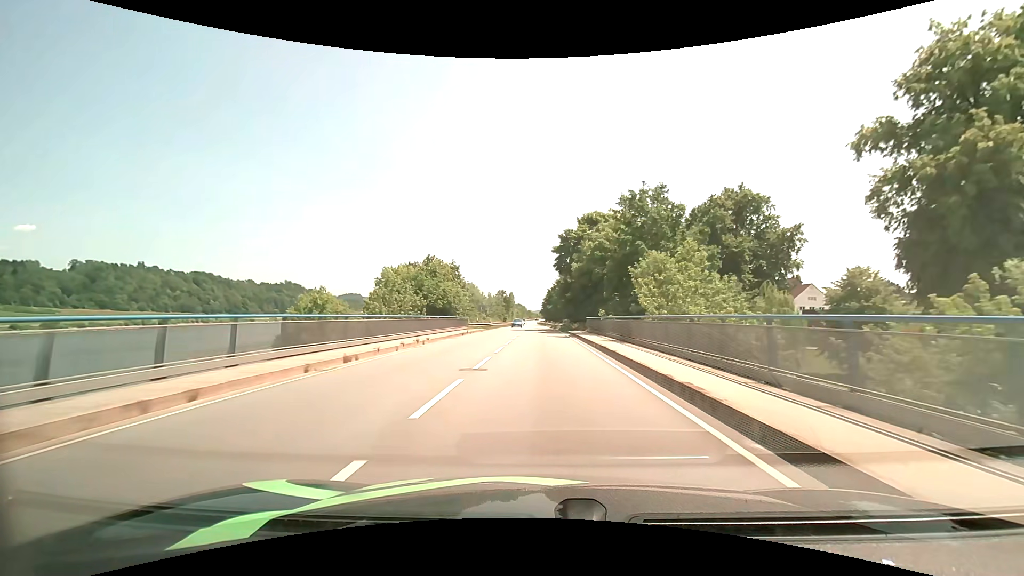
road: primary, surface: asphalt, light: Day
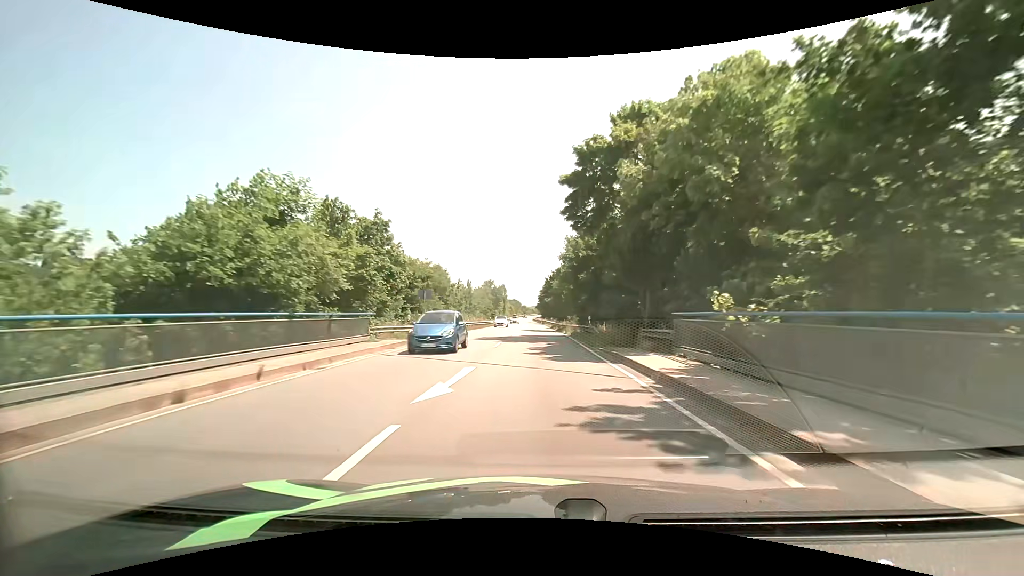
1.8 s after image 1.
(0.0, +28.8) m; 0°
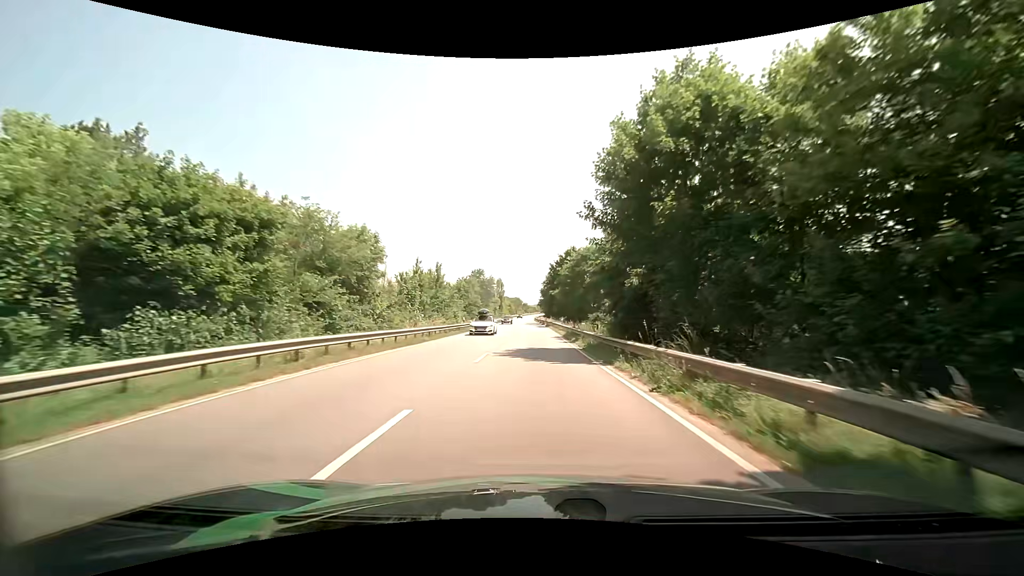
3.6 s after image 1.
(0.0, +29.4) m; 0°
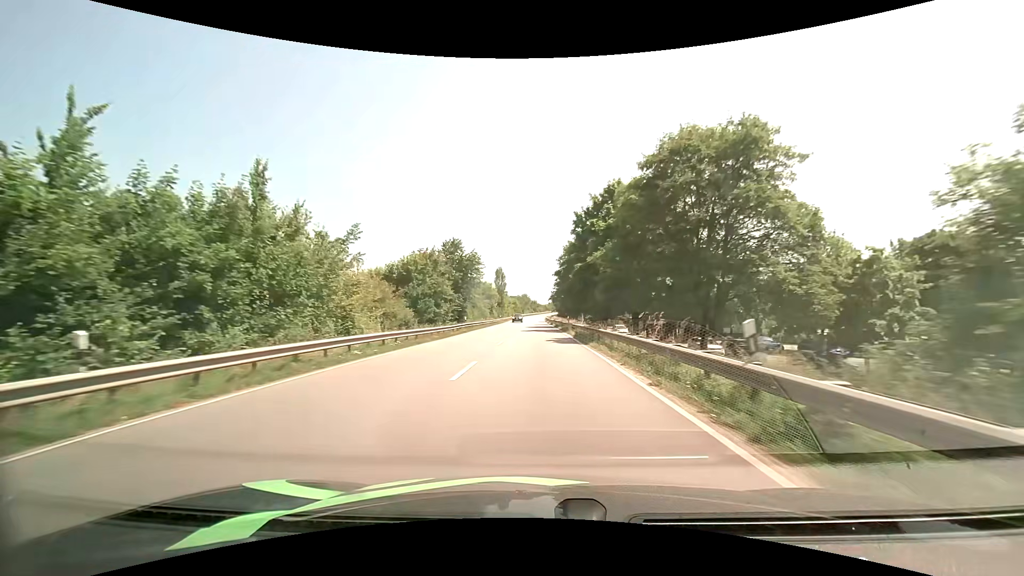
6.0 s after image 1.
(-0.5, +40.8) m; -1°
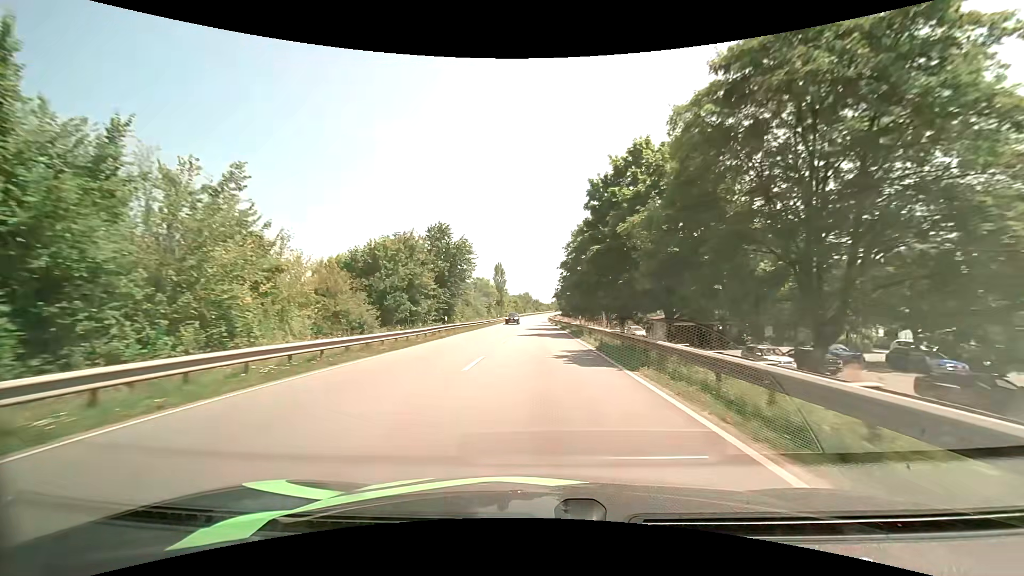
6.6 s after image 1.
(0.0, +10.5) m; 0°
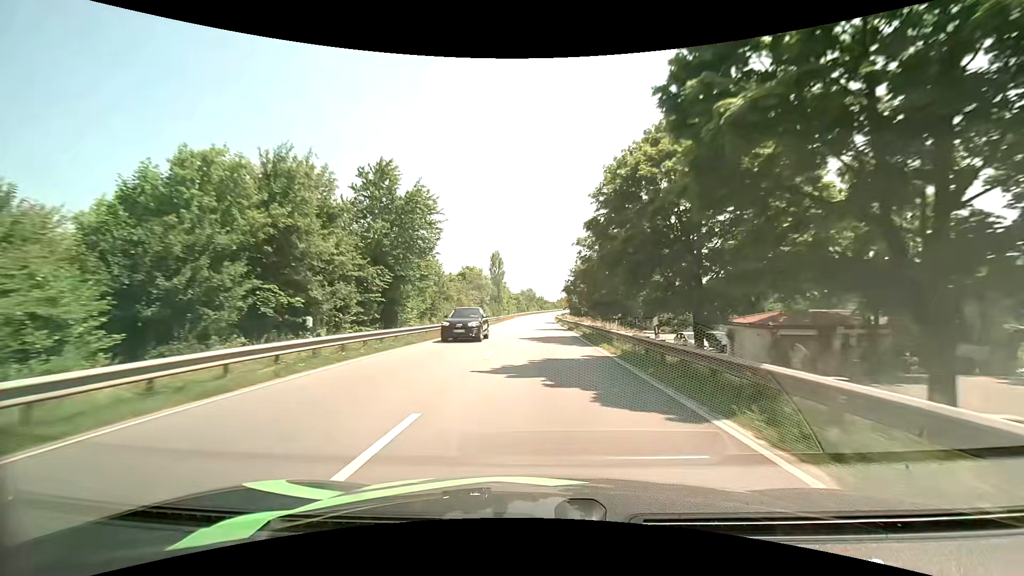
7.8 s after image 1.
(-0.1, +21.3) m; -1°
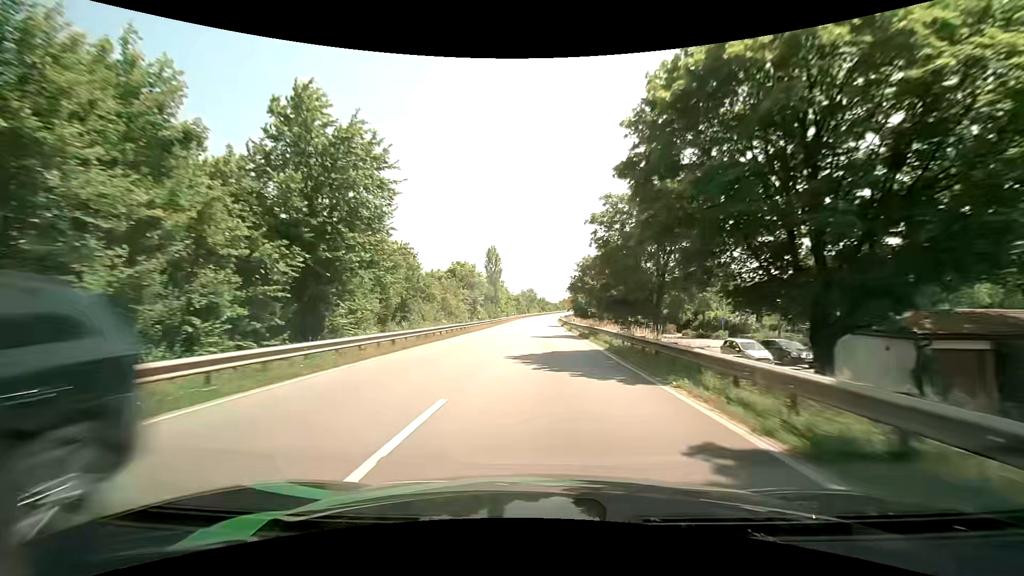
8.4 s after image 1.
(0.0, +10.9) m; 0°
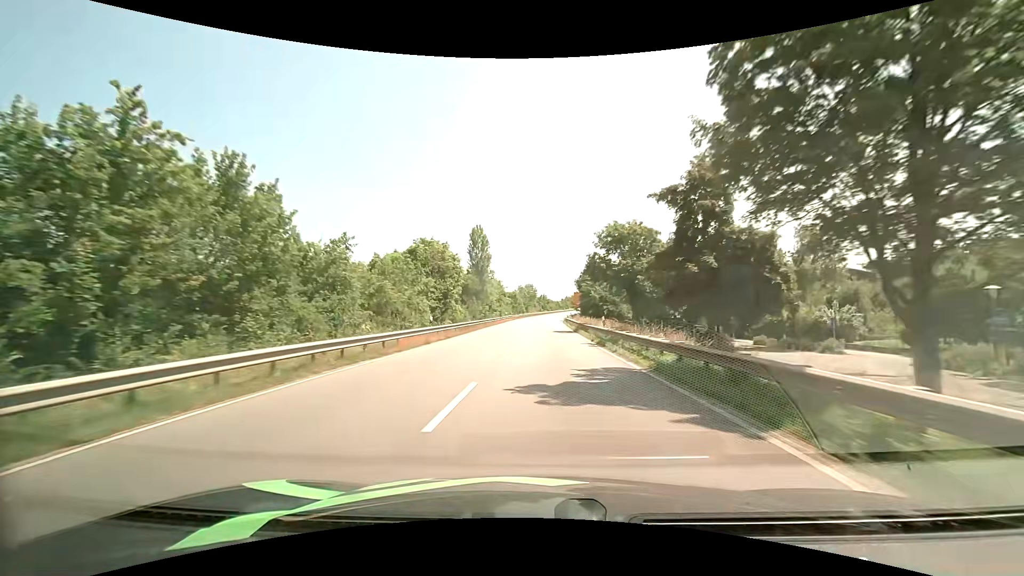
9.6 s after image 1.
(0.0, +22.1) m; 0°
(0, +10) (0, +20) (0, +30) (0, +40) (0, +50) (+1, +60) (+1, +70) (+1, +80) (+2, +90) (+3, +100) m
